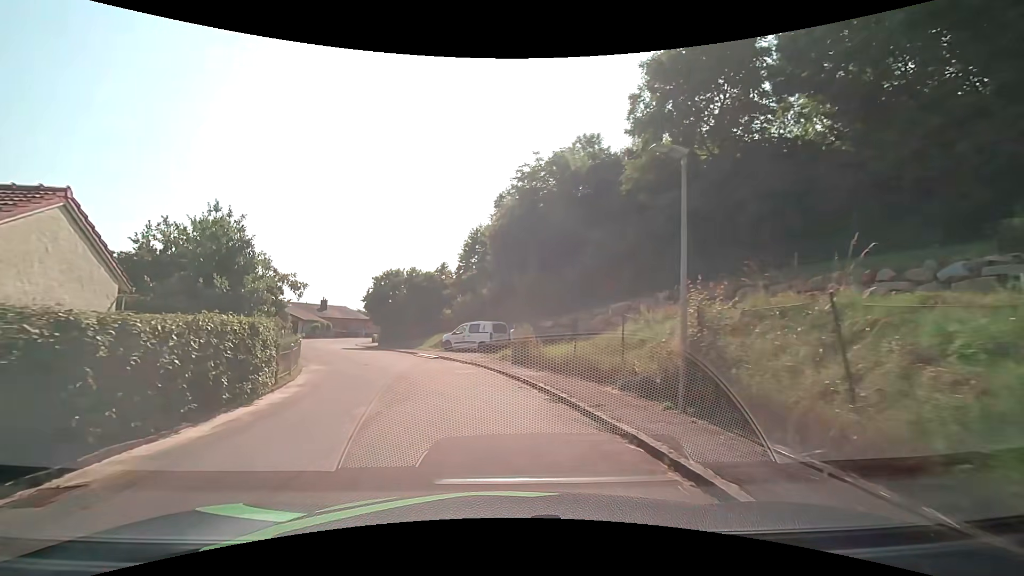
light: Day
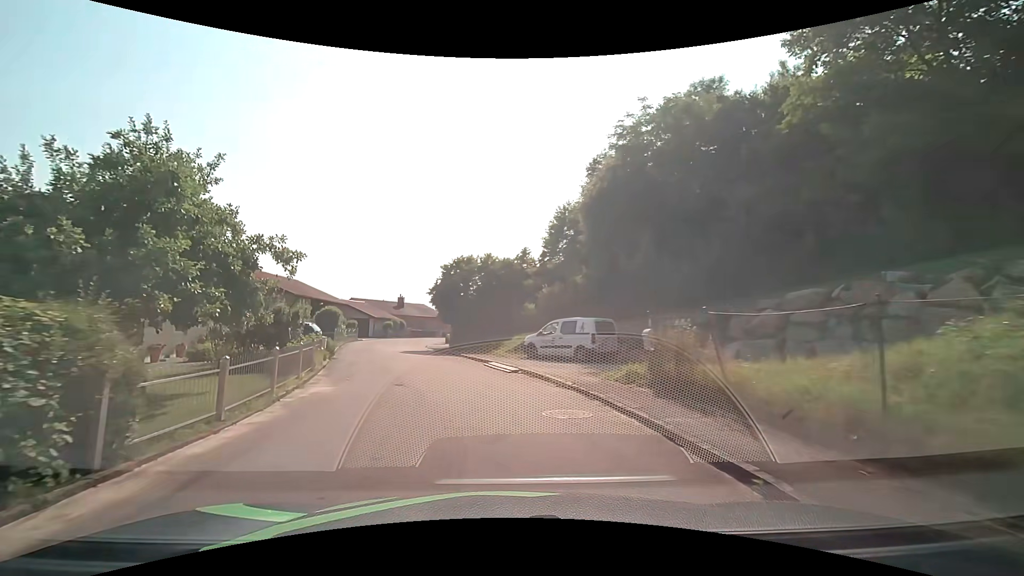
(-0.8, +8.4) m; -10°
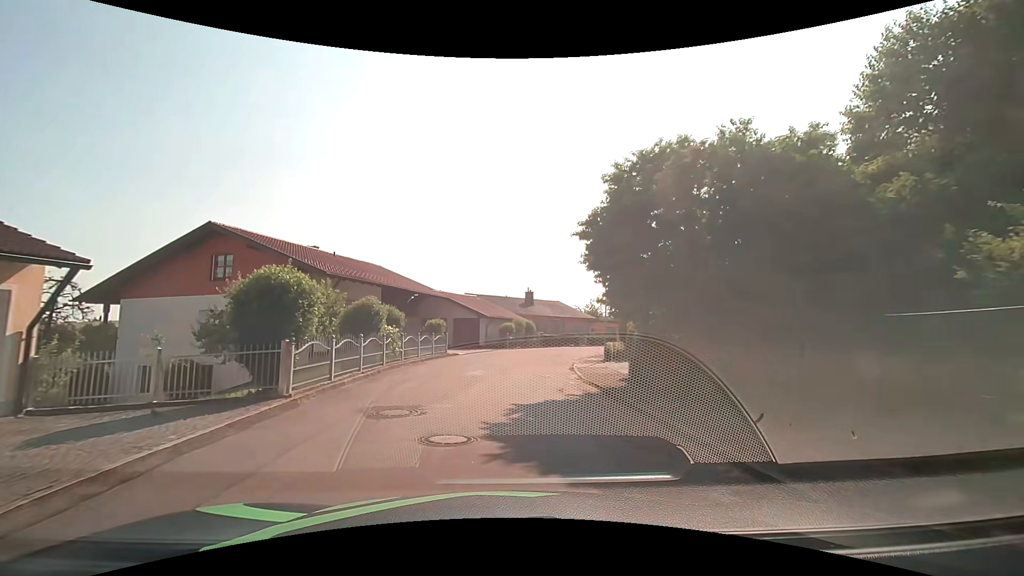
(-3.1, +21.7) m; -14°
(0, +10) (0, +20) (+1, +30) (+4, +39) (+9, +48) (+15, +56) (+23, +63) (+30, +69) (+39, +75) (+48, +79) m
